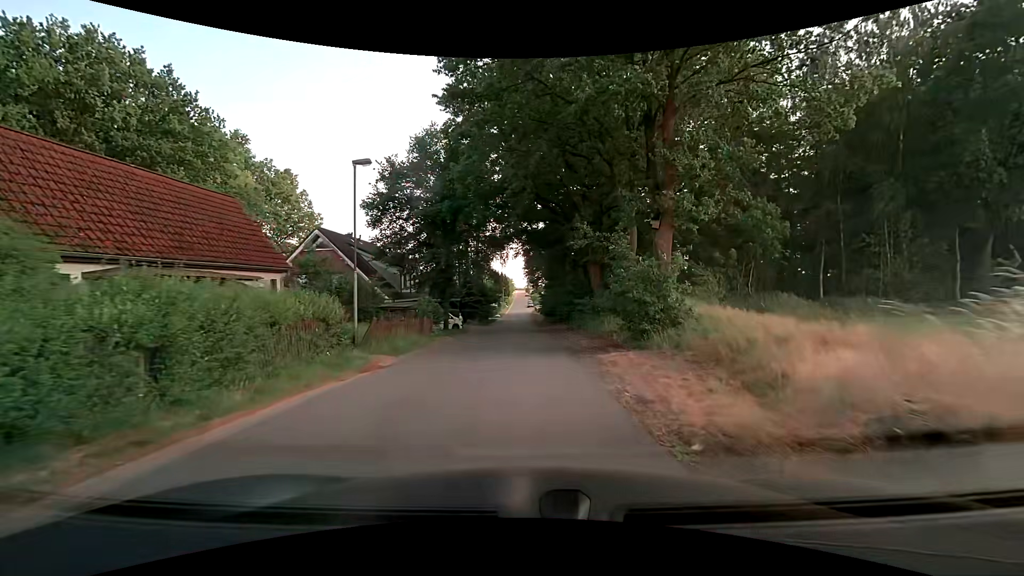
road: unclassified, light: Day
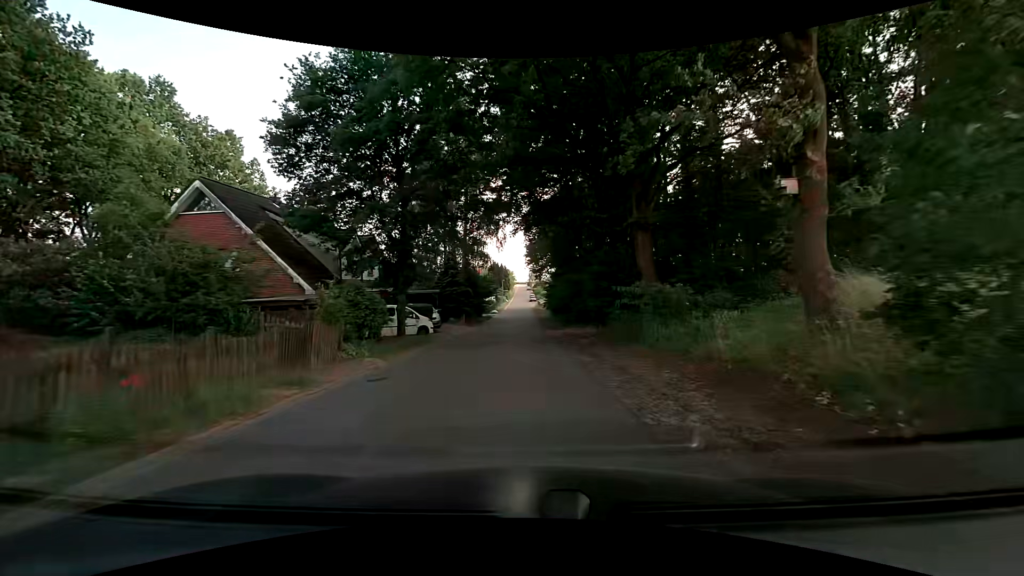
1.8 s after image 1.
(-0.1, +13.6) m; -1°
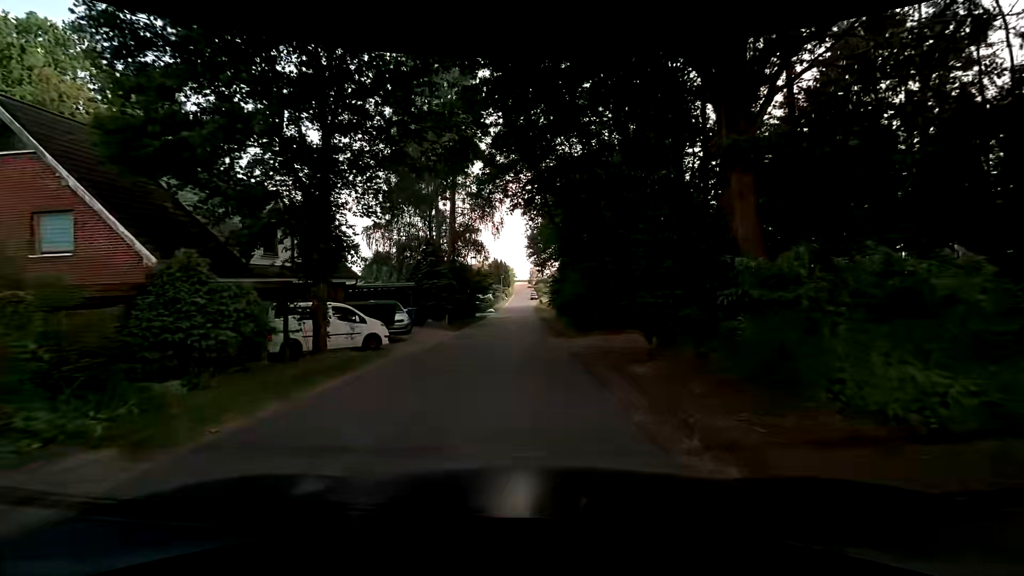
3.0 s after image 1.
(0.0, +9.1) m; -1°
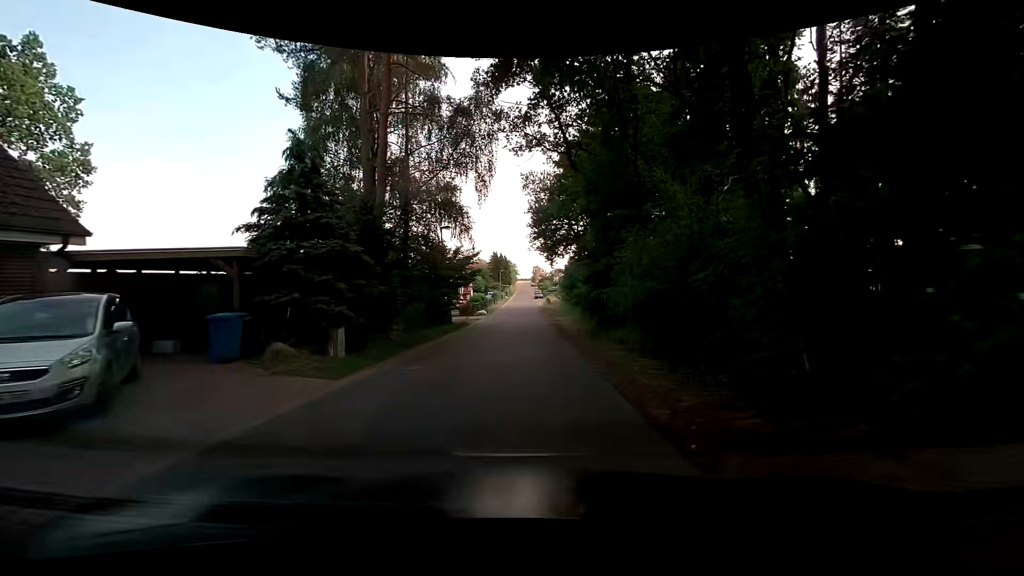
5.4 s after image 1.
(+0.2, +18.3) m; 0°
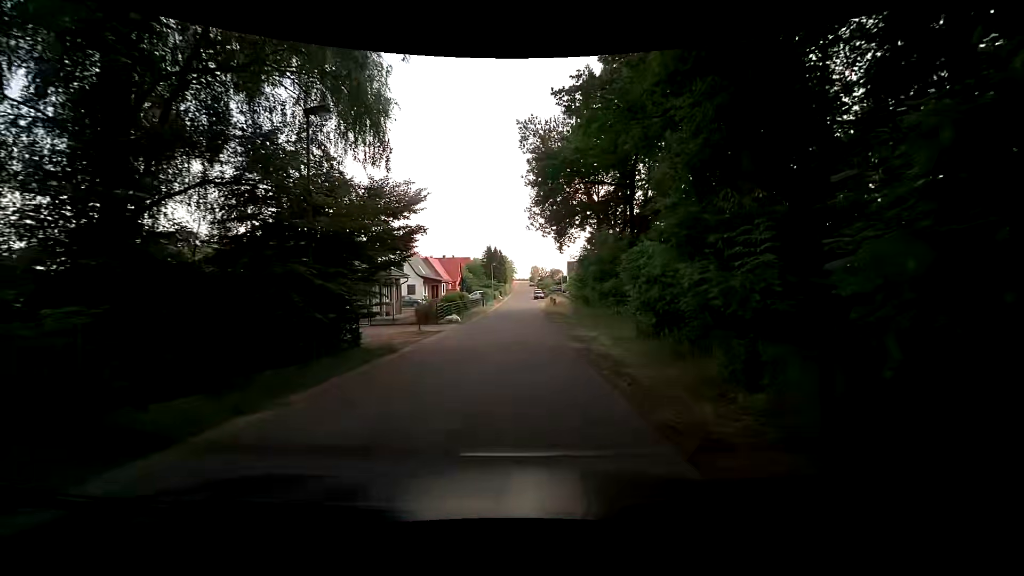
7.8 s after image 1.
(+0.1, +18.0) m; +1°
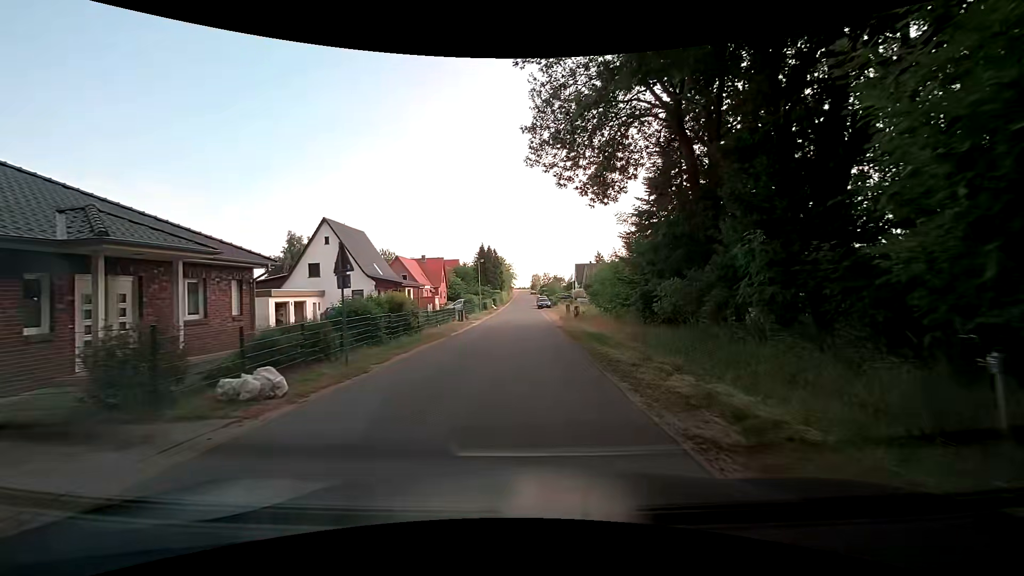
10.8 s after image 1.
(-0.1, +22.2) m; 0°
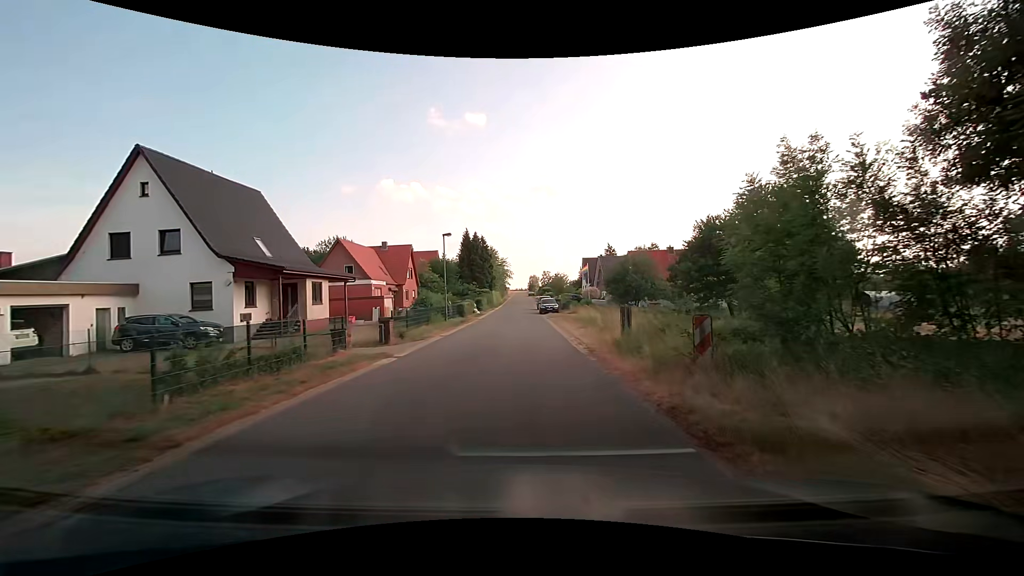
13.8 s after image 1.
(0.0, +22.1) m; -1°
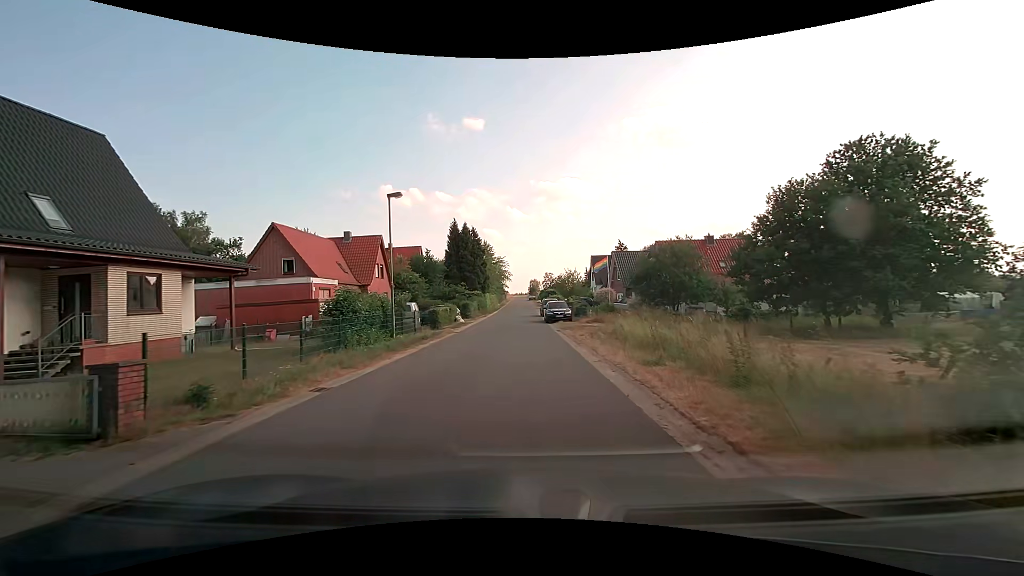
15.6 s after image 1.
(+0.4, +13.3) m; +2°
(0, +10) (0, +20) (-1, +30) (-1, +40) (-1, +50) (-1, +60) (-1, +70) (-1, +80) (-1, +90) (-1, +100) m
